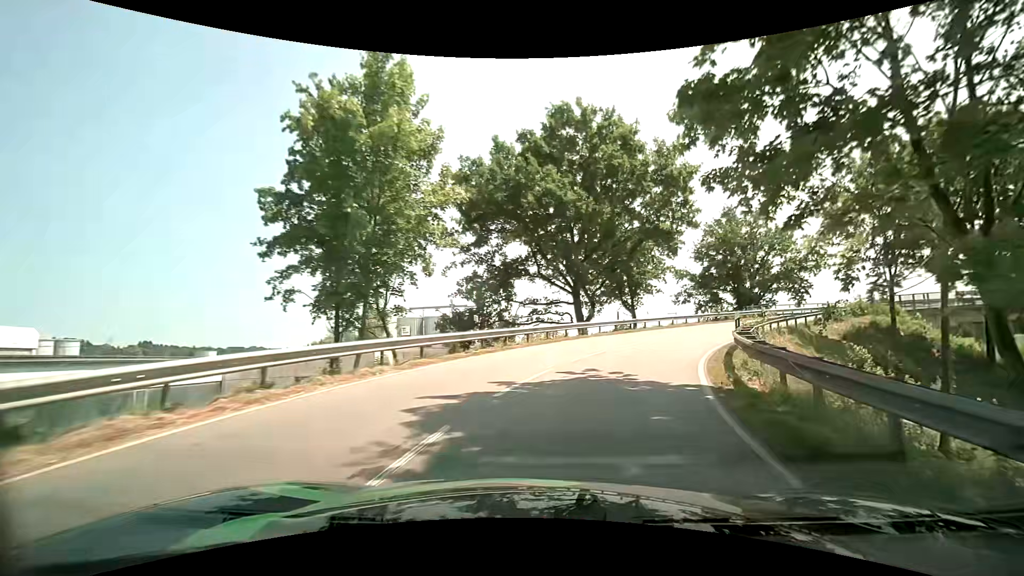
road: unclassified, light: Day
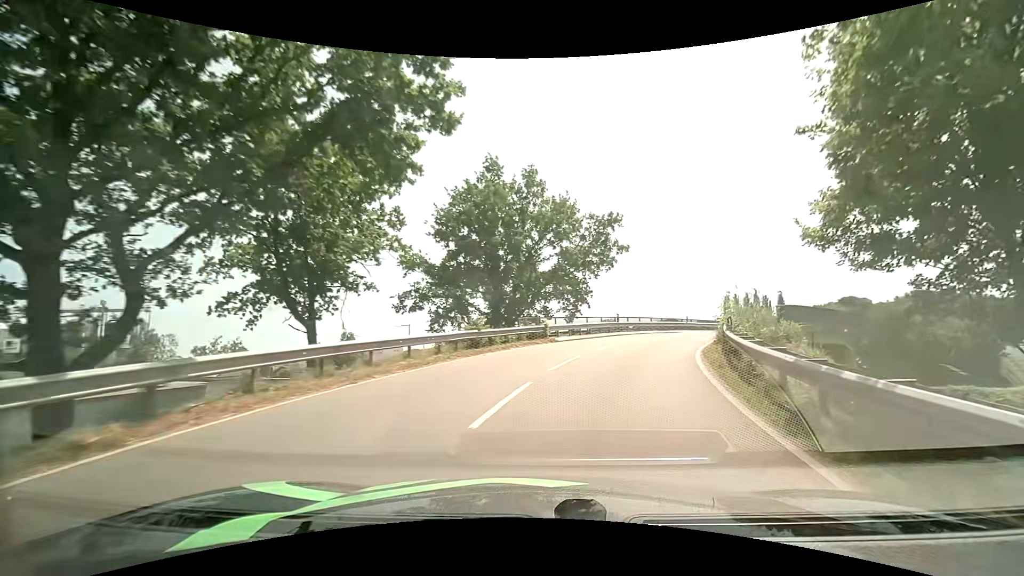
(+6.6, +24.4) m; +30°
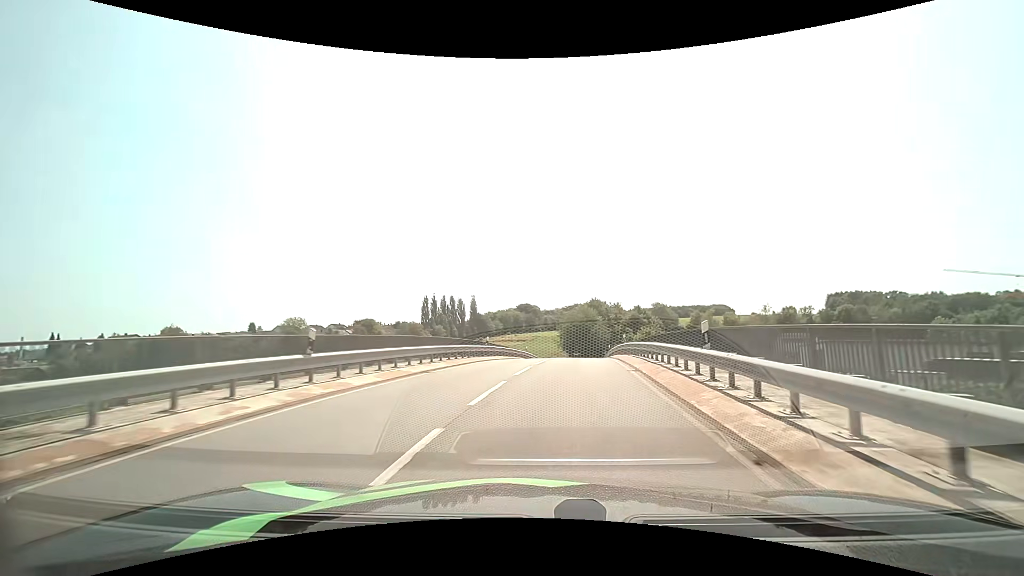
(+9.7, +30.8) m; +34°
(0, +10) (+1, +20) (+2, +30) (+3, +40) (+4, +50) (+5, +60) (+6, +70) (+7, +80) (+8, +90) (+10, +99) m
